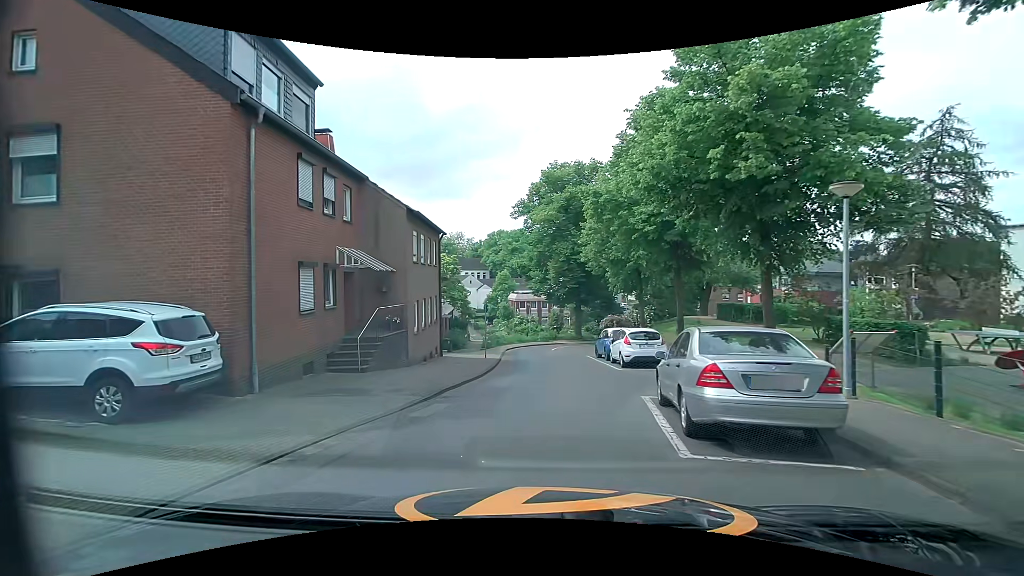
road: residential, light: Day
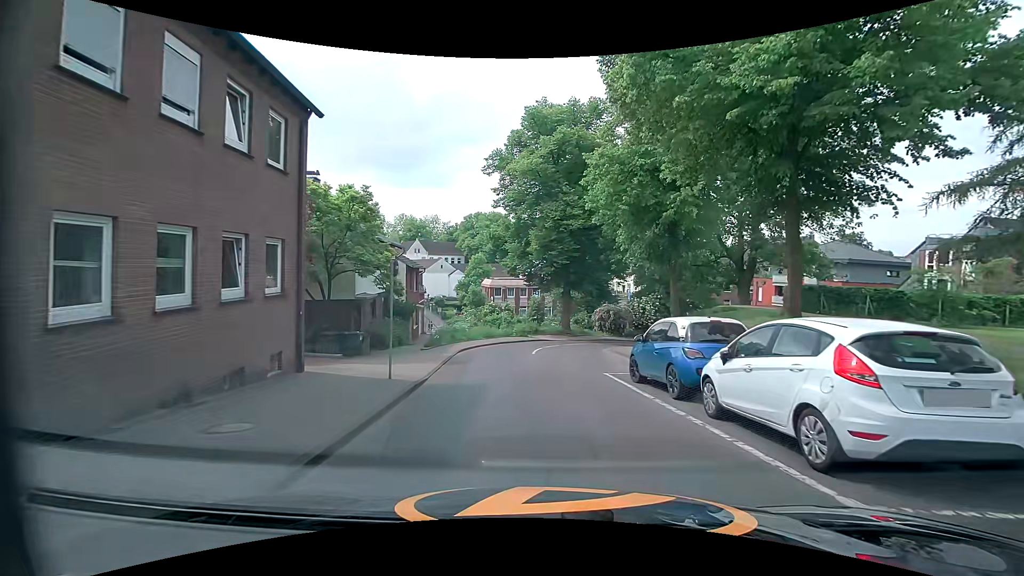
(-0.2, +14.1) m; +2°
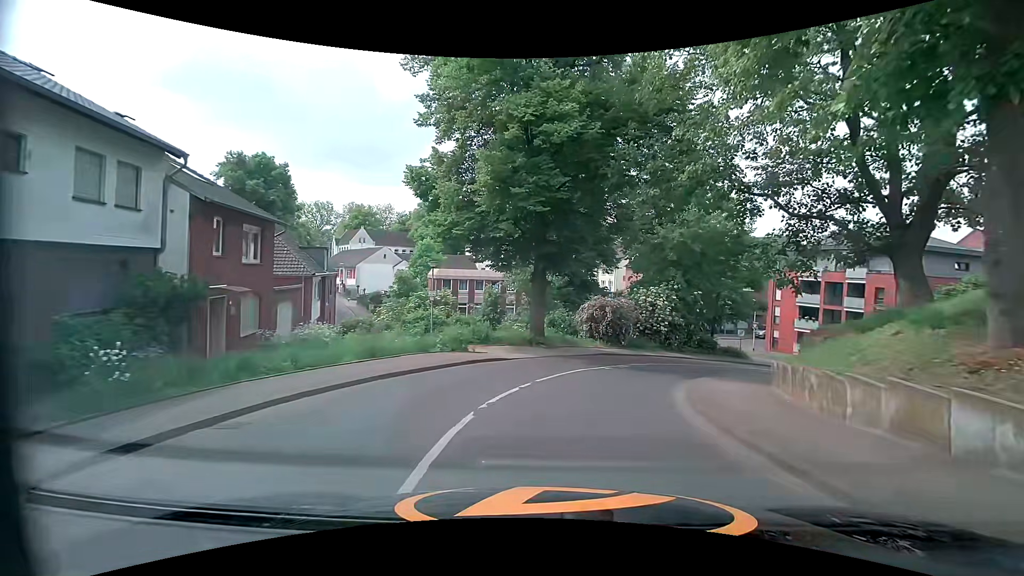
(0.0, +18.6) m; +3°
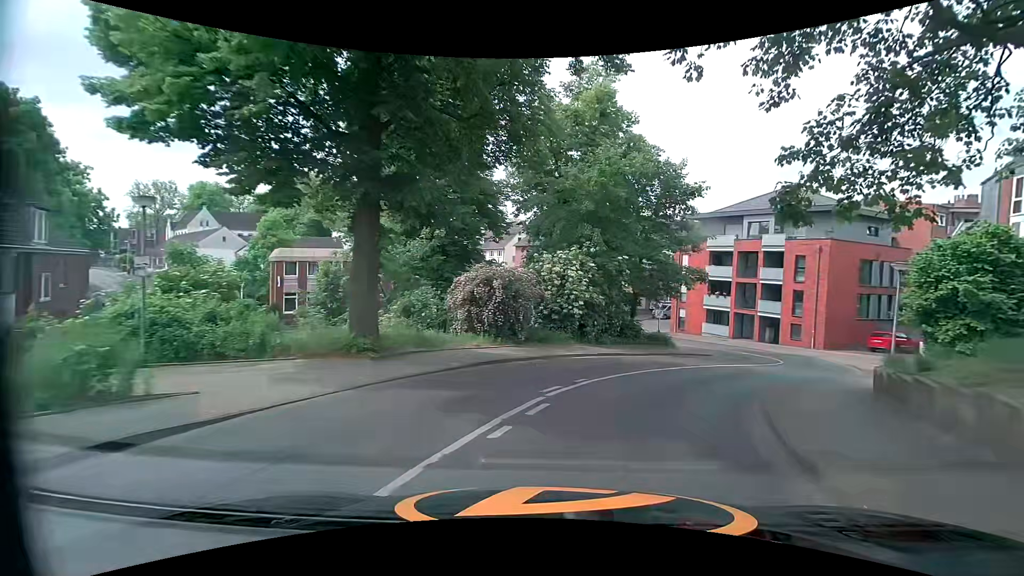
(+1.2, +12.3) m; +14°
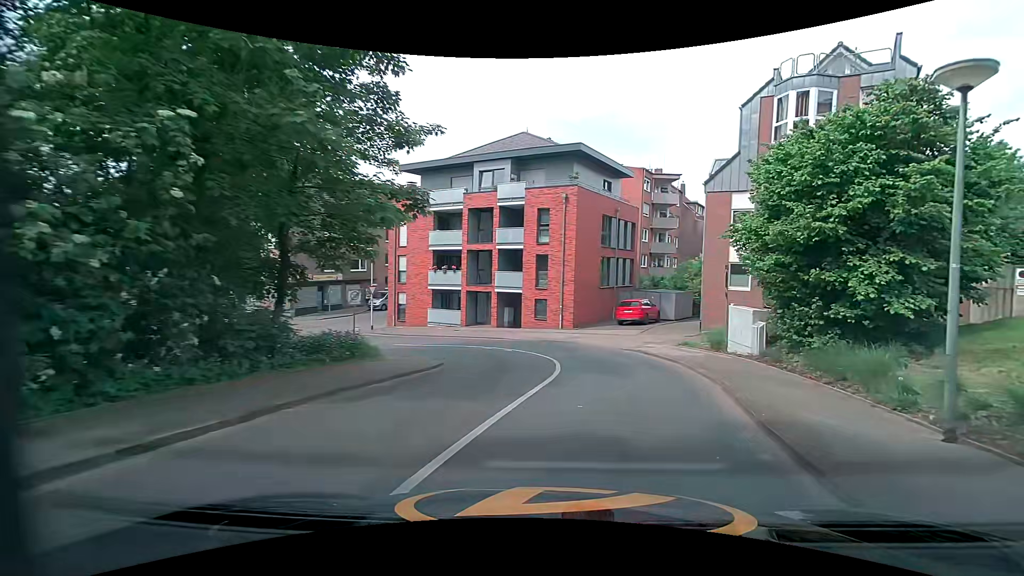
(+3.6, +15.5) m; +29°
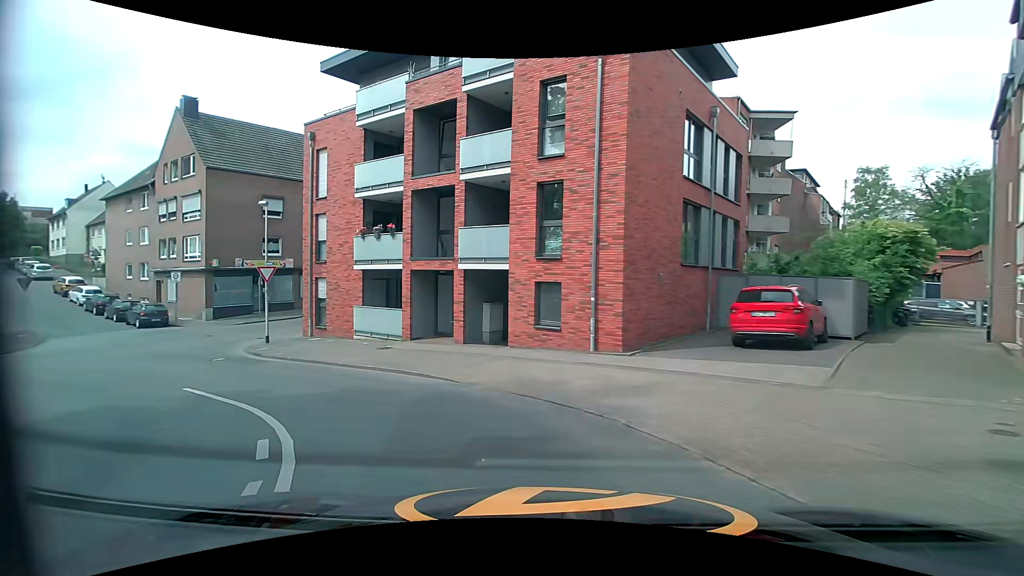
(+1.4, +17.6) m; -6°
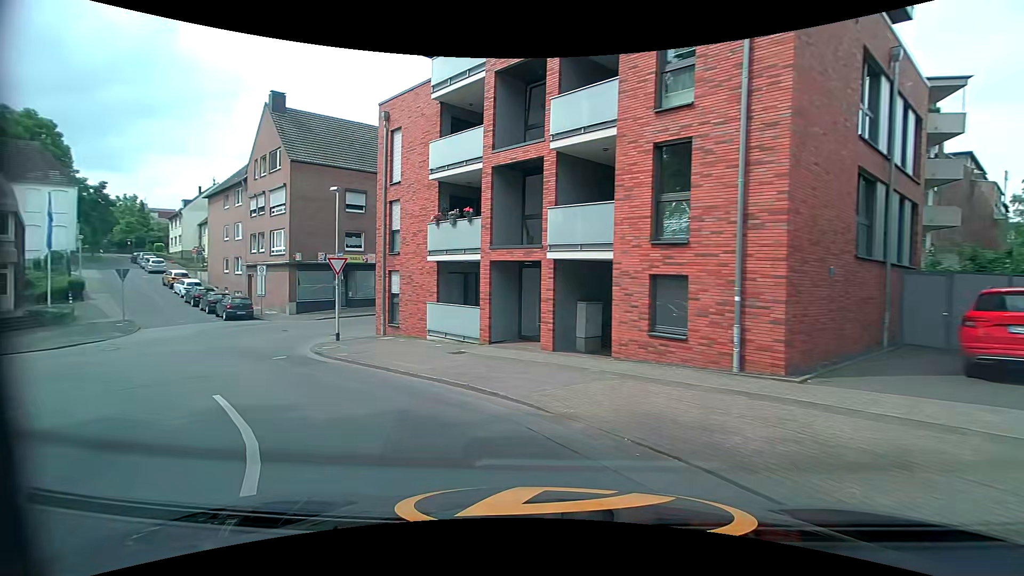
(-0.3, +3.2) m; -11°
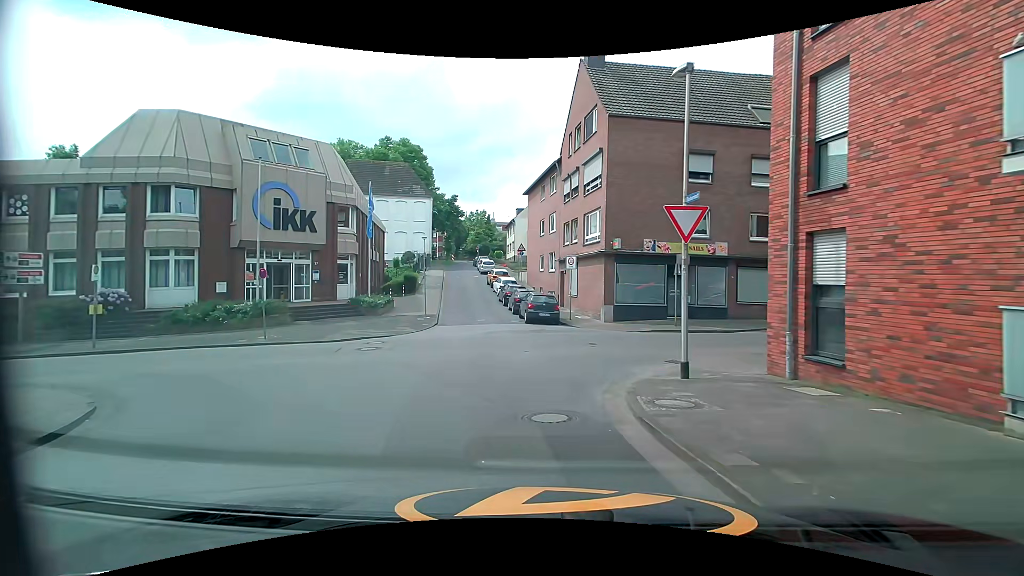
(-3.6, +10.2) m; -36°
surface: asphalt
